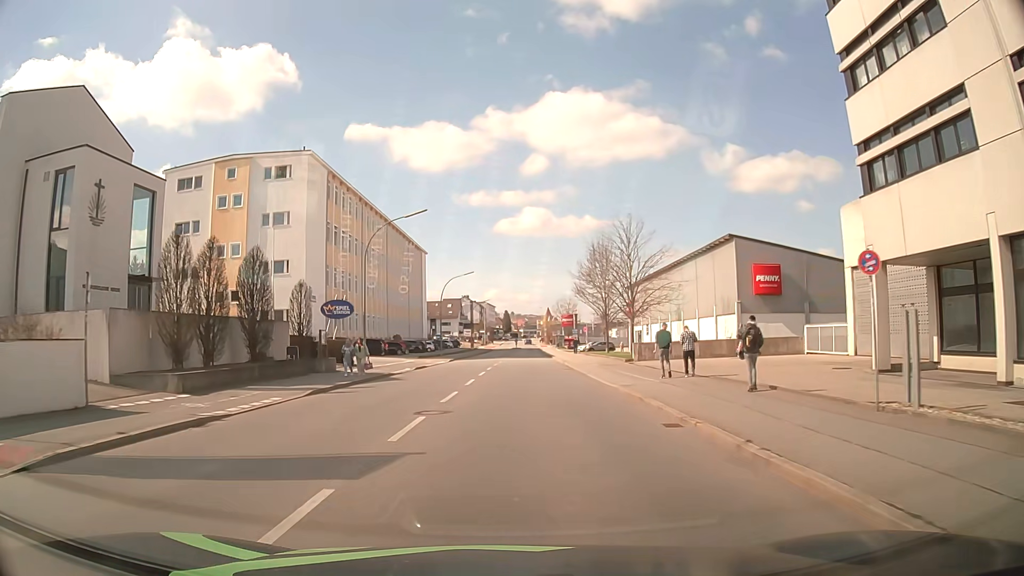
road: tertiary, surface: asphalt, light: Day
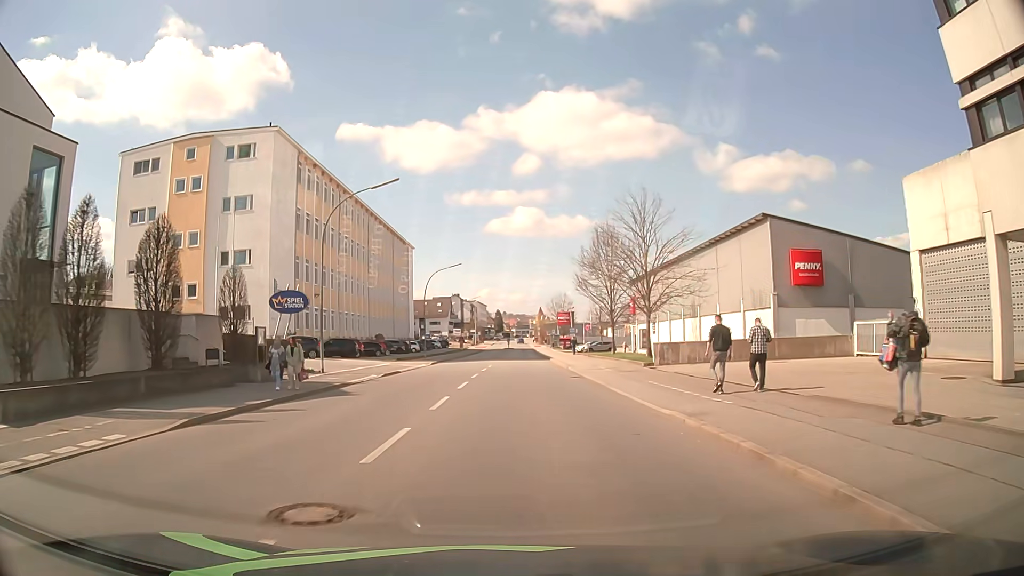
(0.0, +7.6) m; +1°
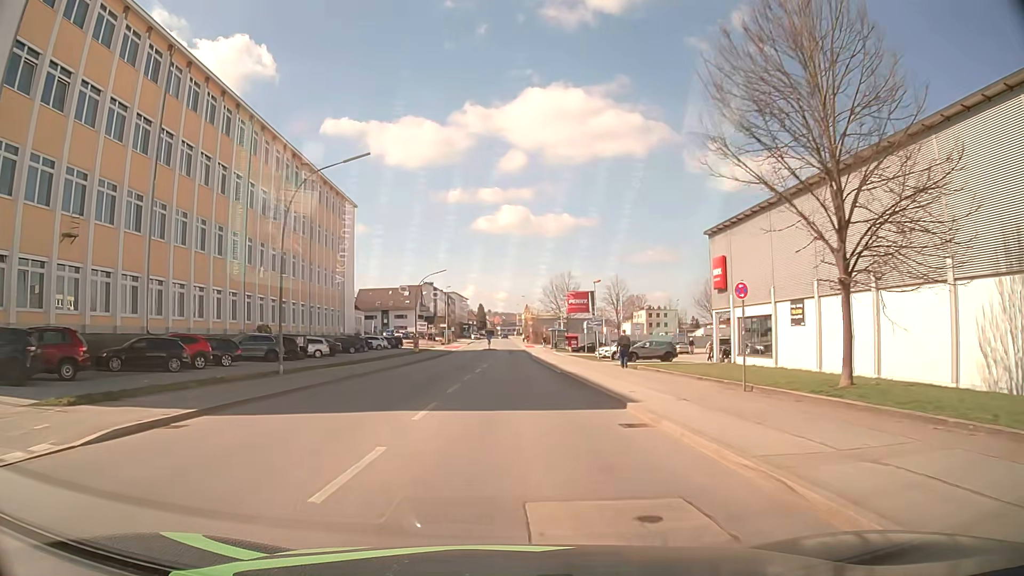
(+0.6, +38.7) m; +1°
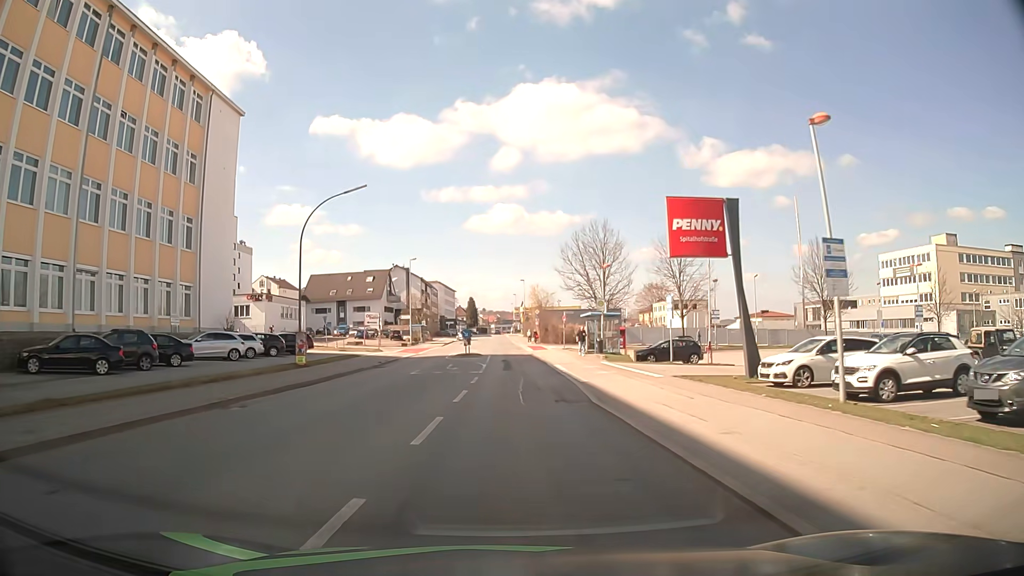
(0.0, +39.7) m; 0°
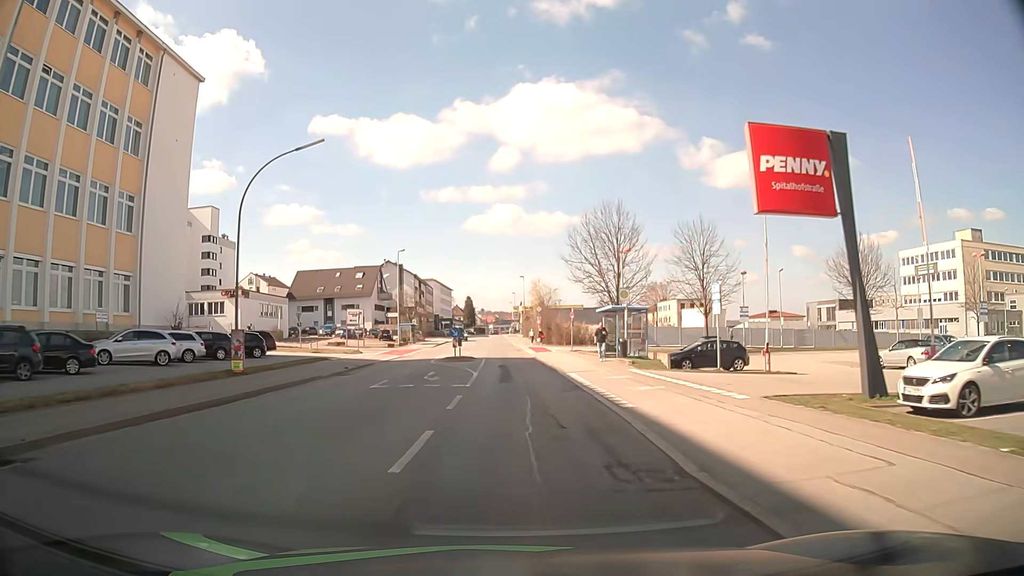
(0.0, +8.0) m; 0°
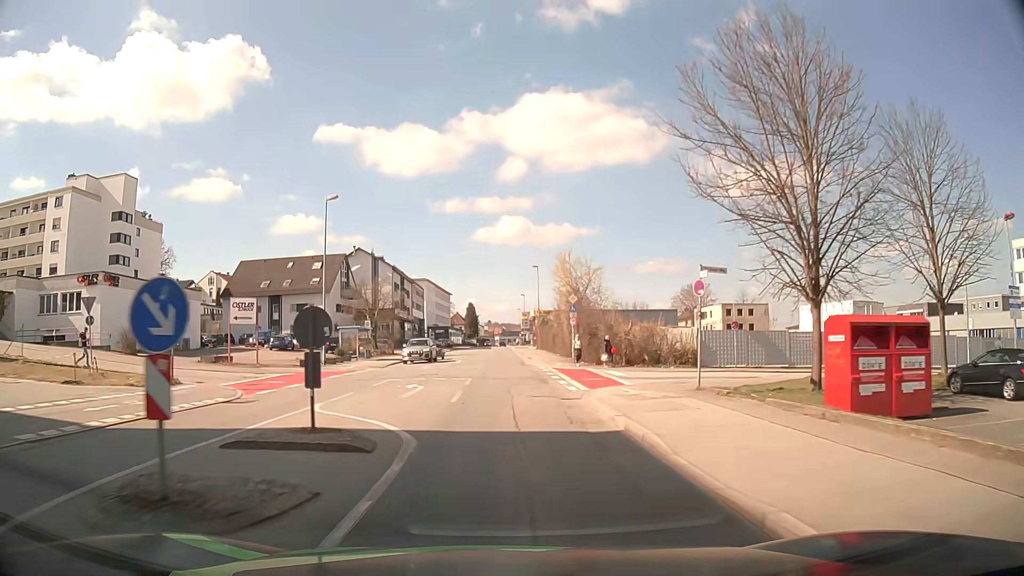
(0.0, +31.4) m; -1°
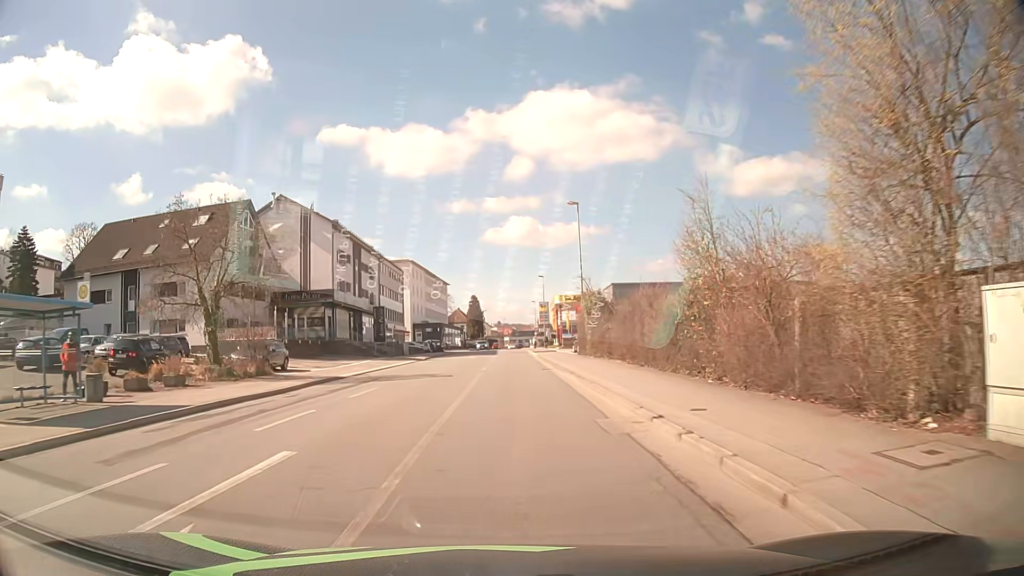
(-0.3, +38.7) m; -1°
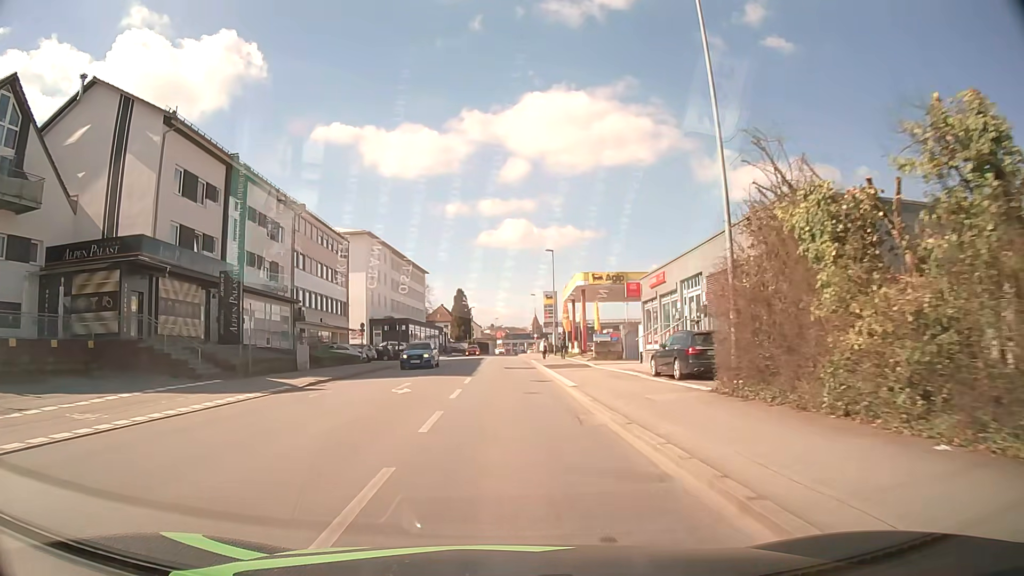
(+0.1, +31.1) m; 0°
